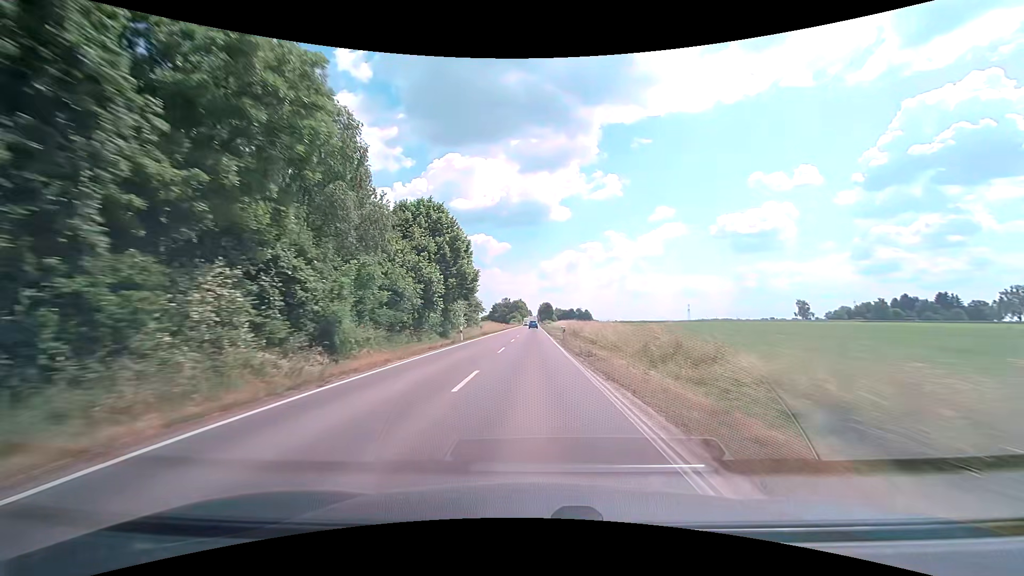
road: secondary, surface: asphalt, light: Day
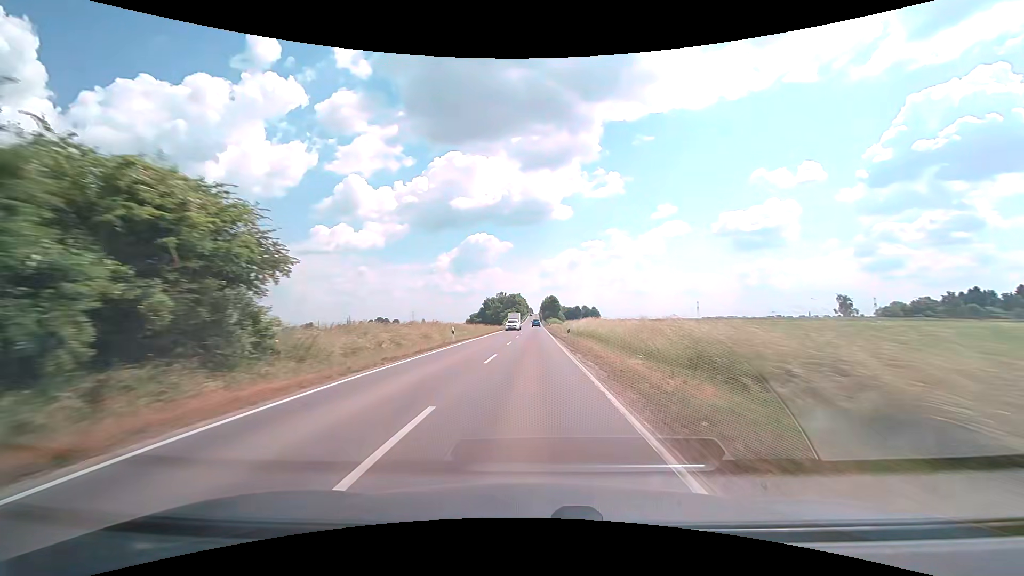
(0.0, +53.7) m; 0°
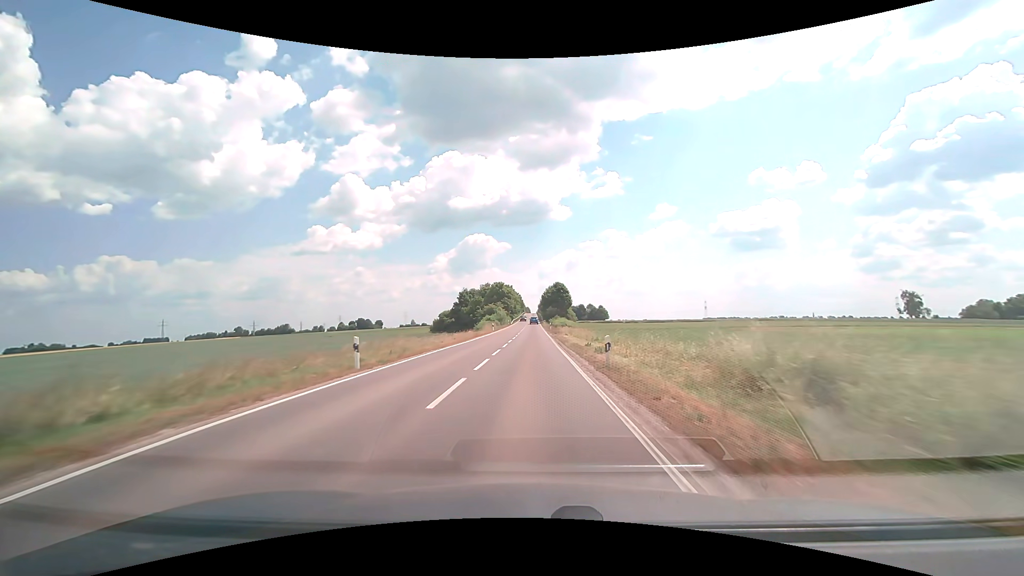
(+0.1, +67.8) m; 0°
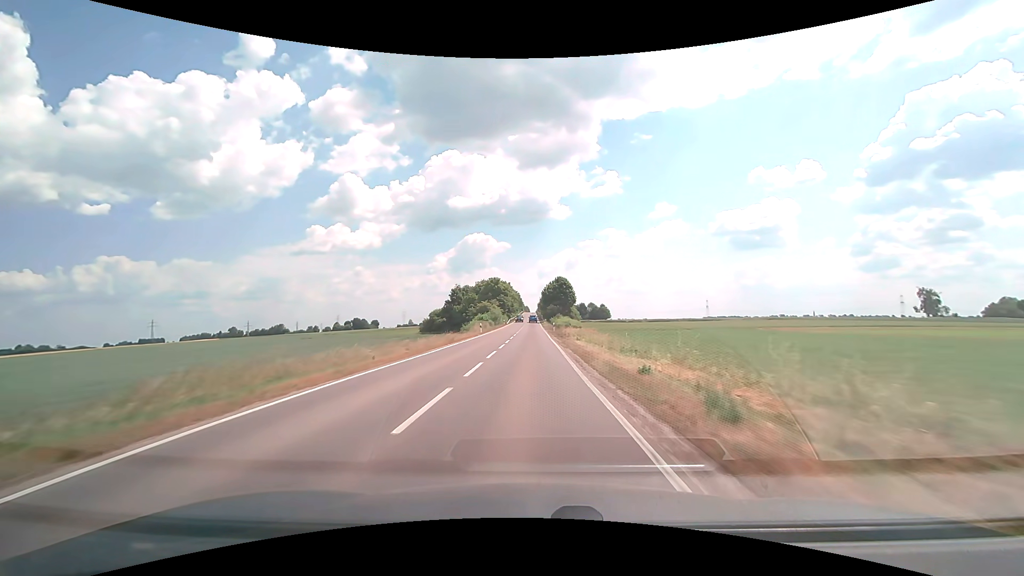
(0.0, +13.7) m; 0°
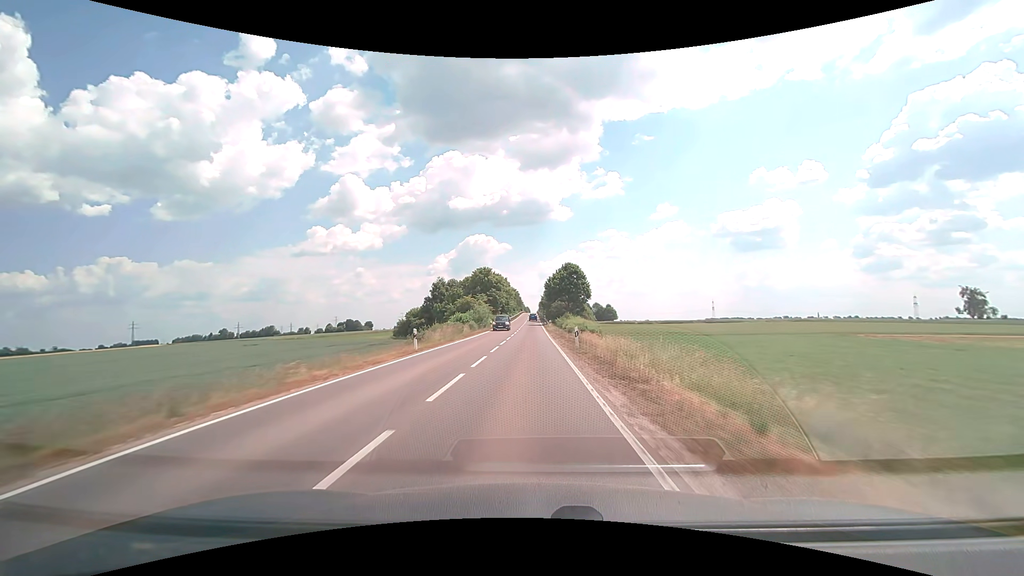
(0.0, +27.6) m; 0°
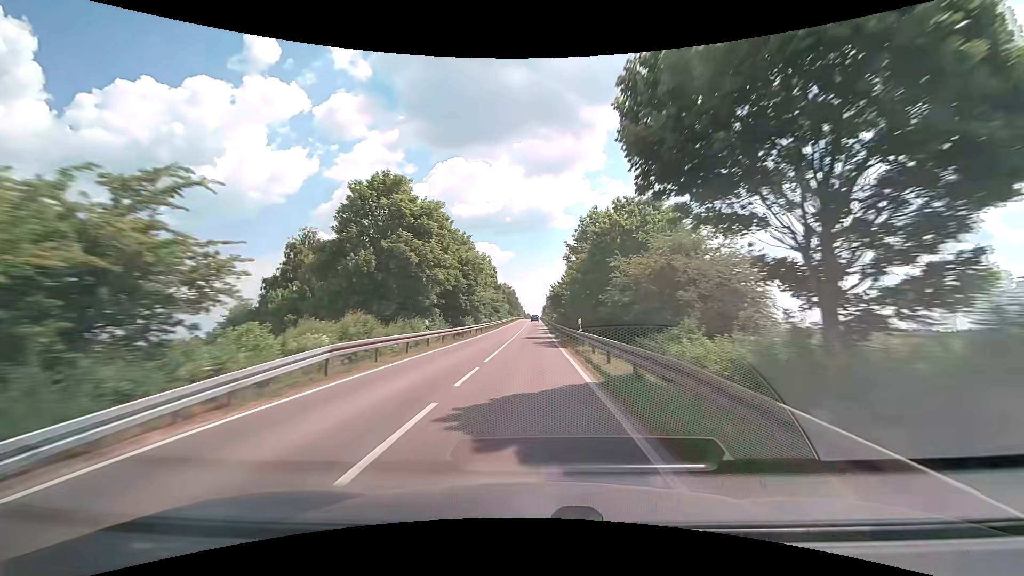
(-0.4, +69.8) m; 0°
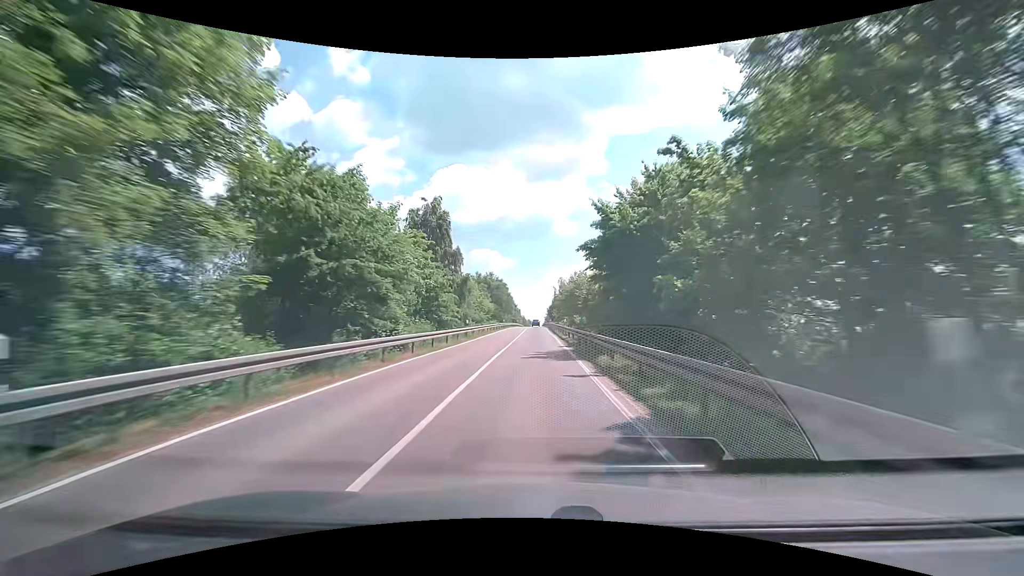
(-0.1, +56.0) m; 0°
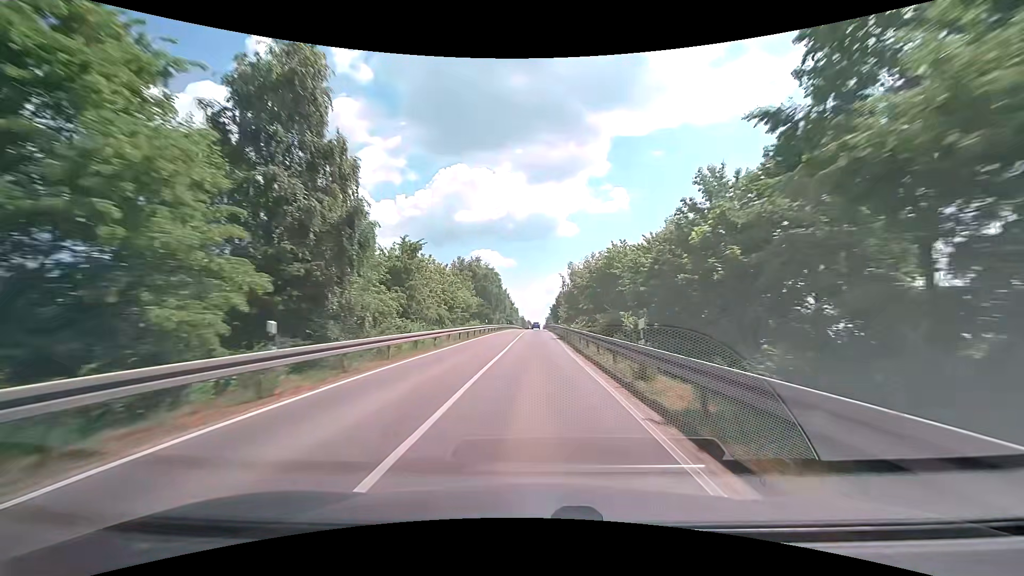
(0.0, +27.8) m; 0°
(0, +10) (0, +20) (0, +30) (0, +40) (0, +50) (0, +60) (0, +70) (0, +80) (0, +90) (0, +100) m
